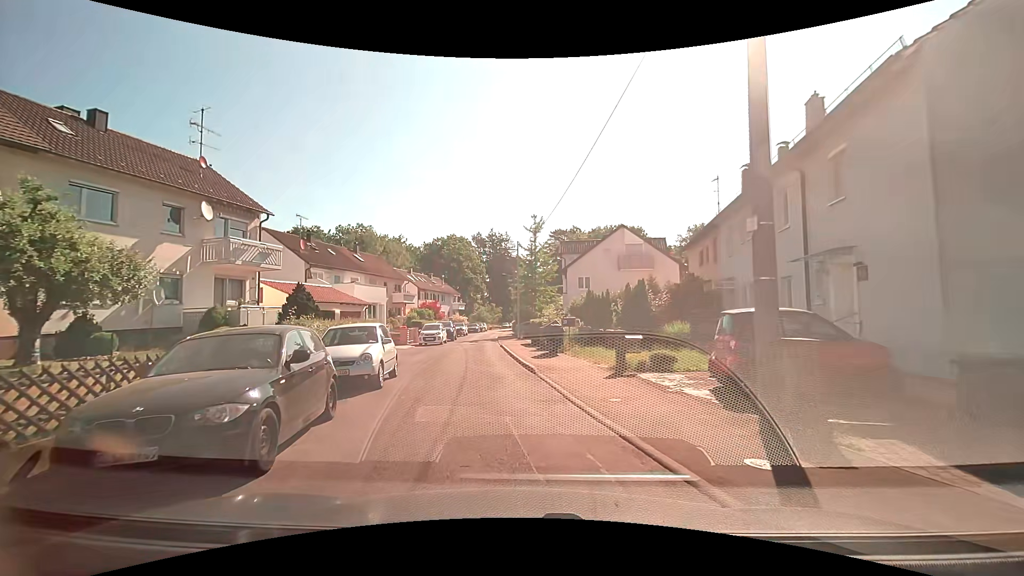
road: residential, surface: asphalt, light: Day
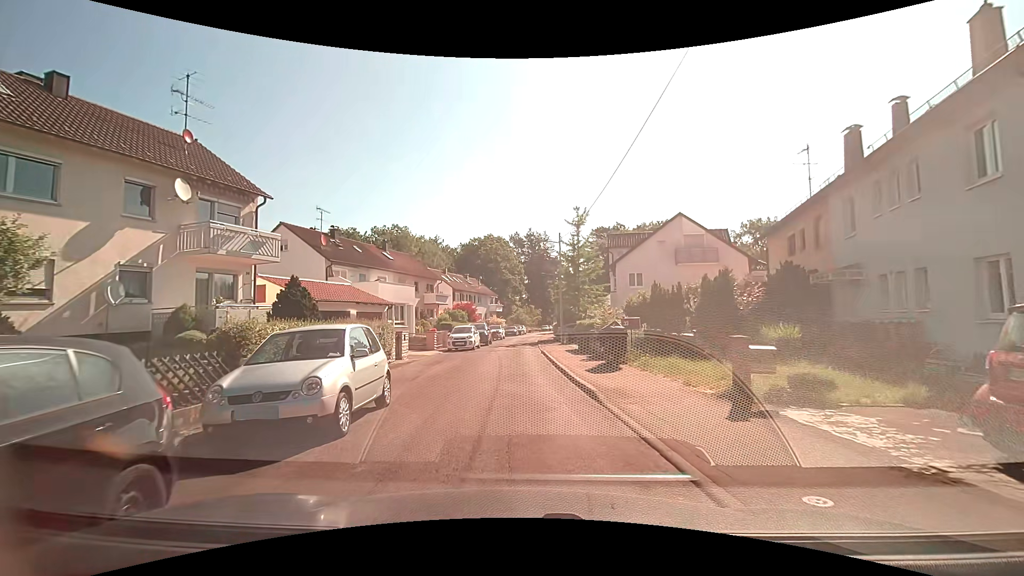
(-0.3, +4.7) m; -6°
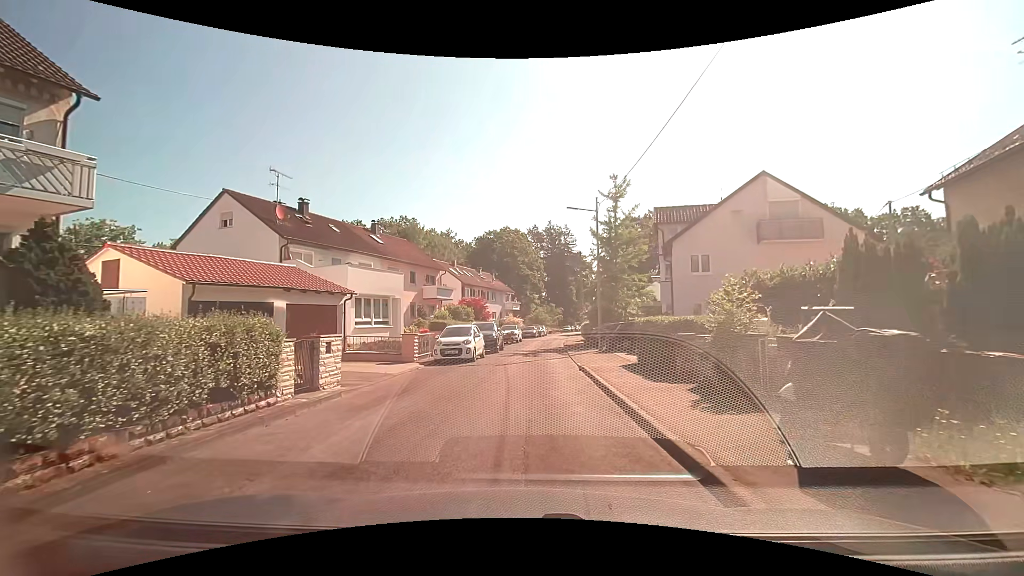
(-0.2, +10.0) m; -2°
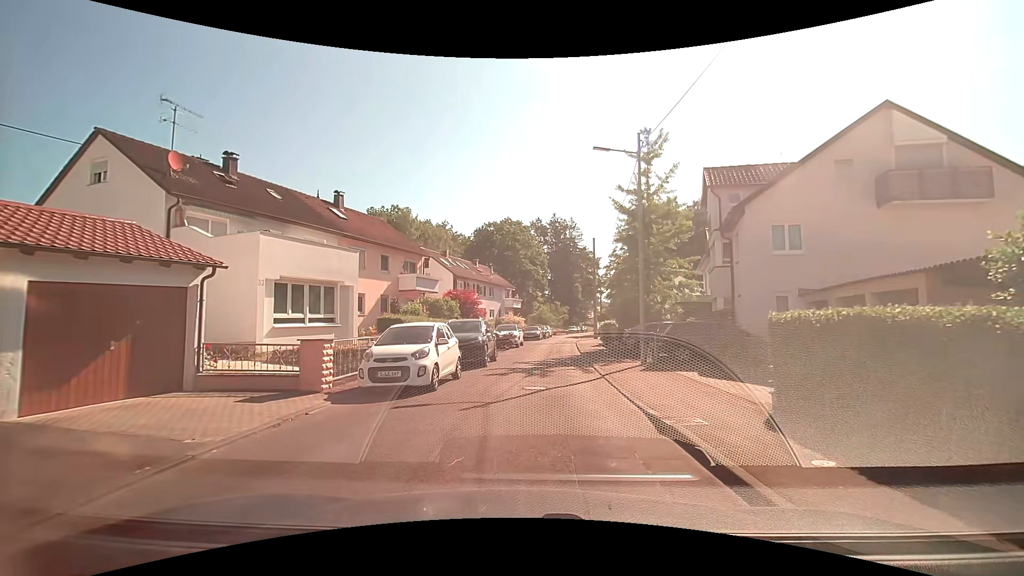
(-0.1, +9.0) m; 0°
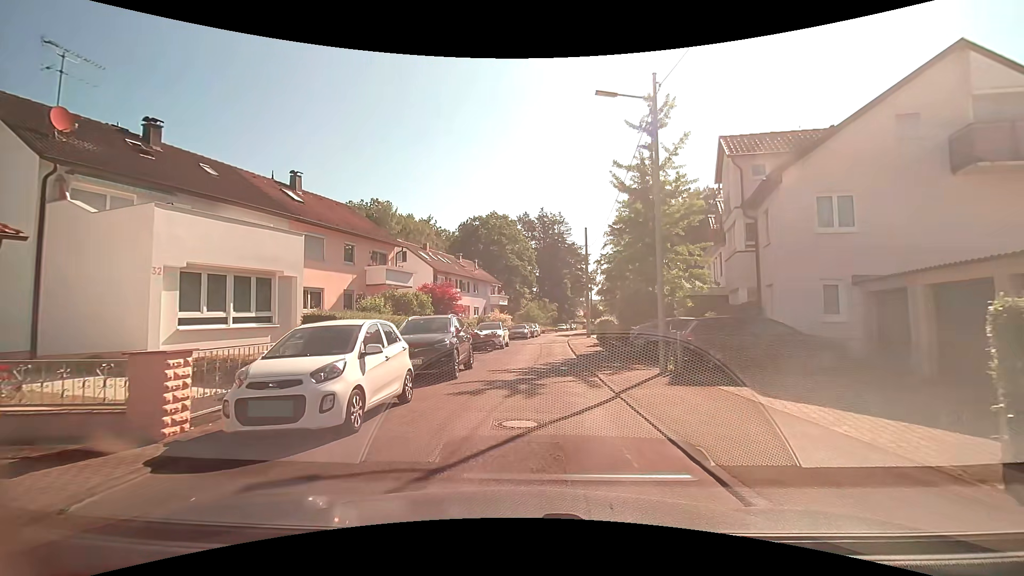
(+0.1, +4.1) m; +1°
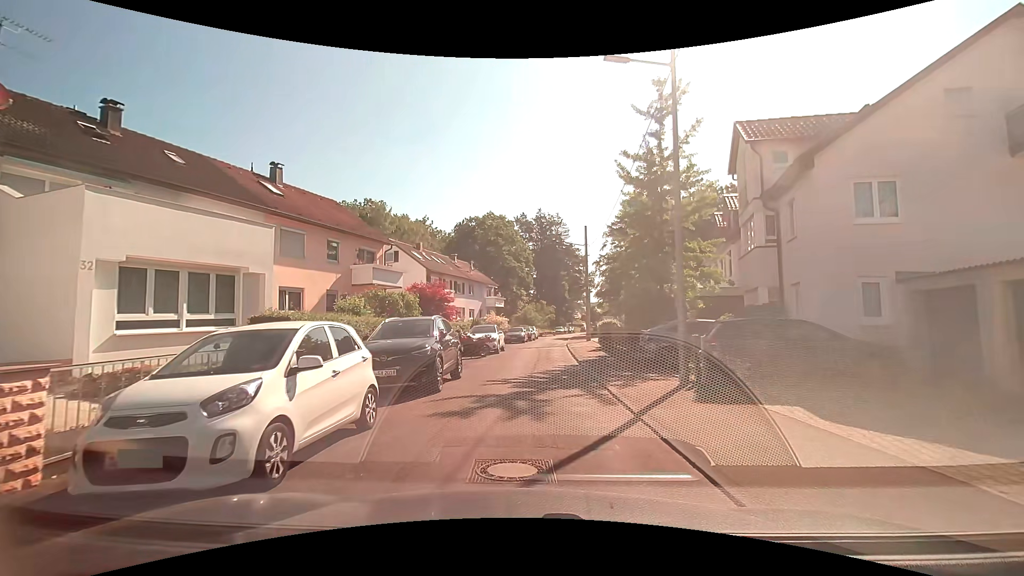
(0.0, +2.0) m; +1°
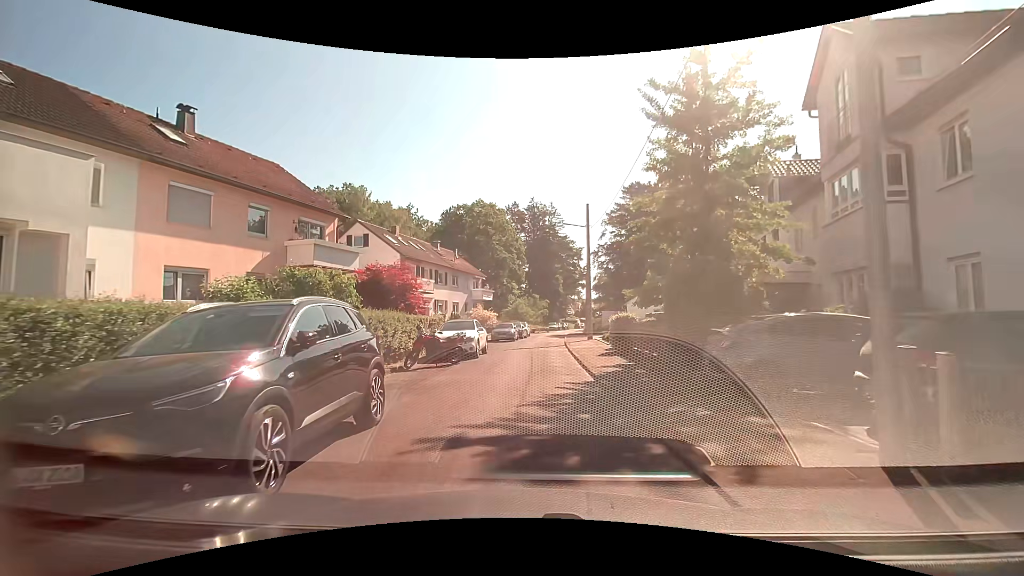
(0.0, +6.6) m; 0°
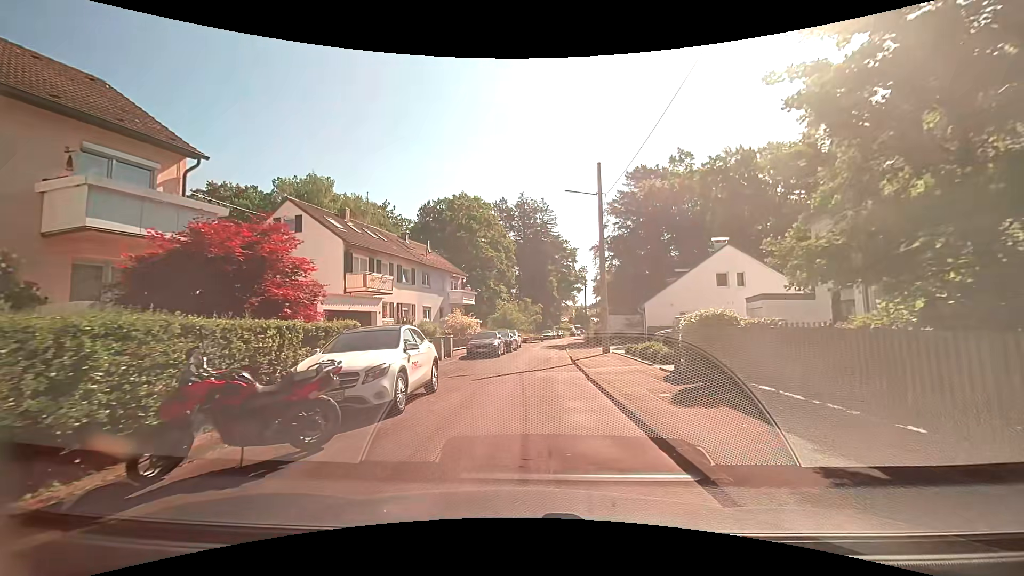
(+0.2, +10.5) m; +2°
(0, +10) (0, +20) (+1, +30) (+1, +40) (+2, +50) (+3, +60) (+4, +70) (+6, +80) (+7, +90) (+9, +99) m
